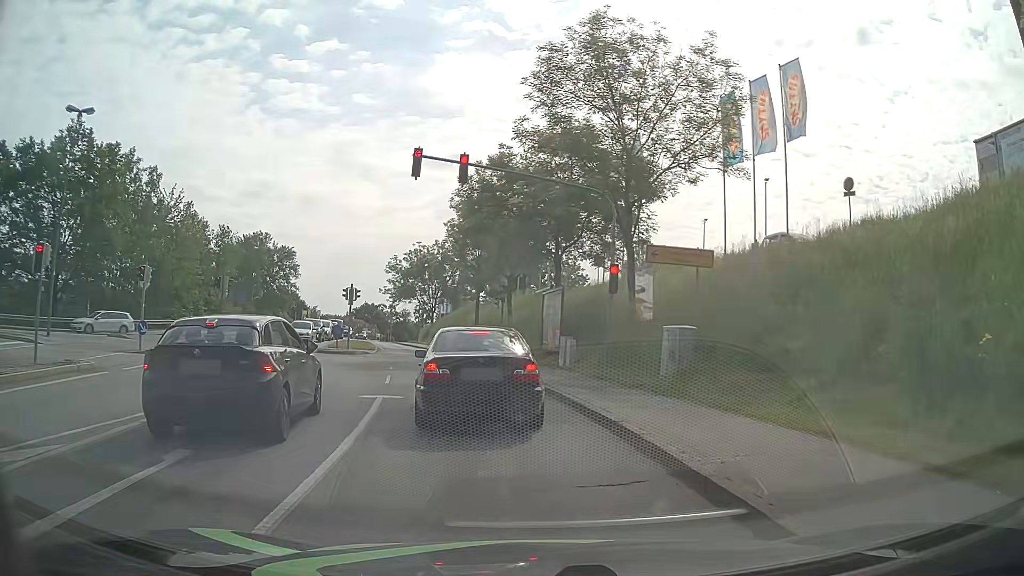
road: tertiary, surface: asphalt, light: Day
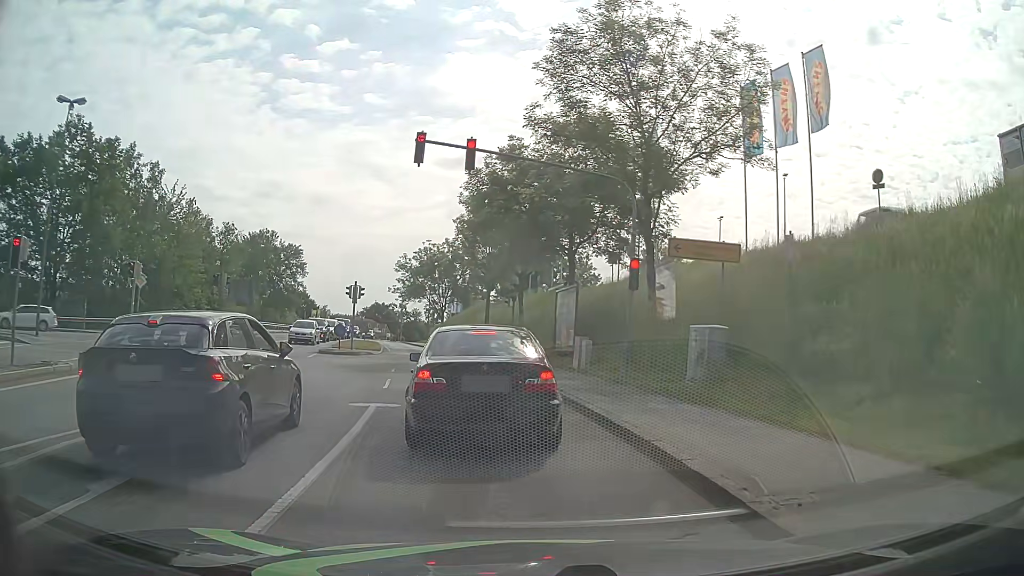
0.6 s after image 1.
(0.0, +1.4) m; -1°
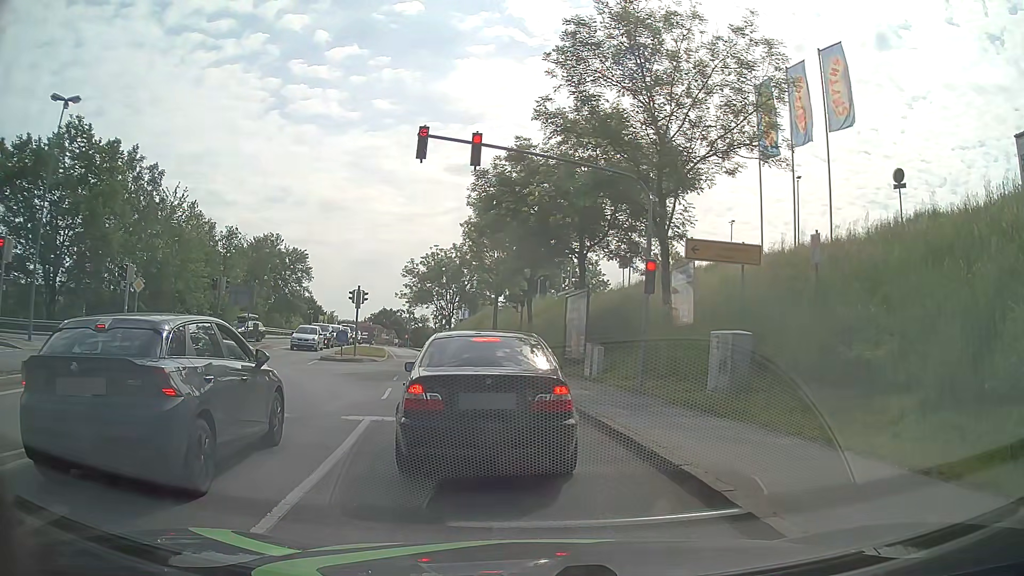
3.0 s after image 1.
(0.0, +1.0) m; +2°
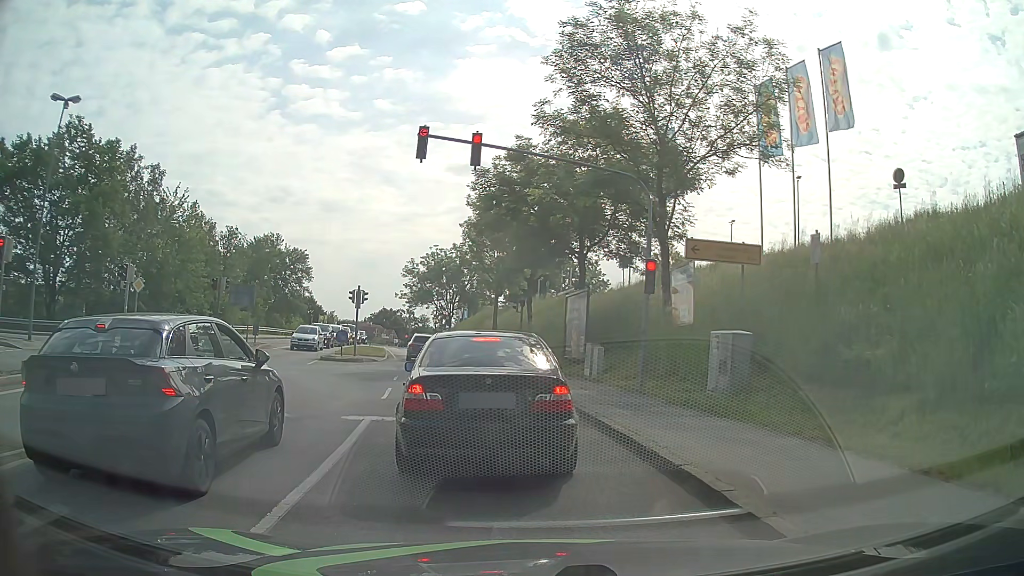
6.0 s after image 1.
(0.0, 0.0) m; 0°
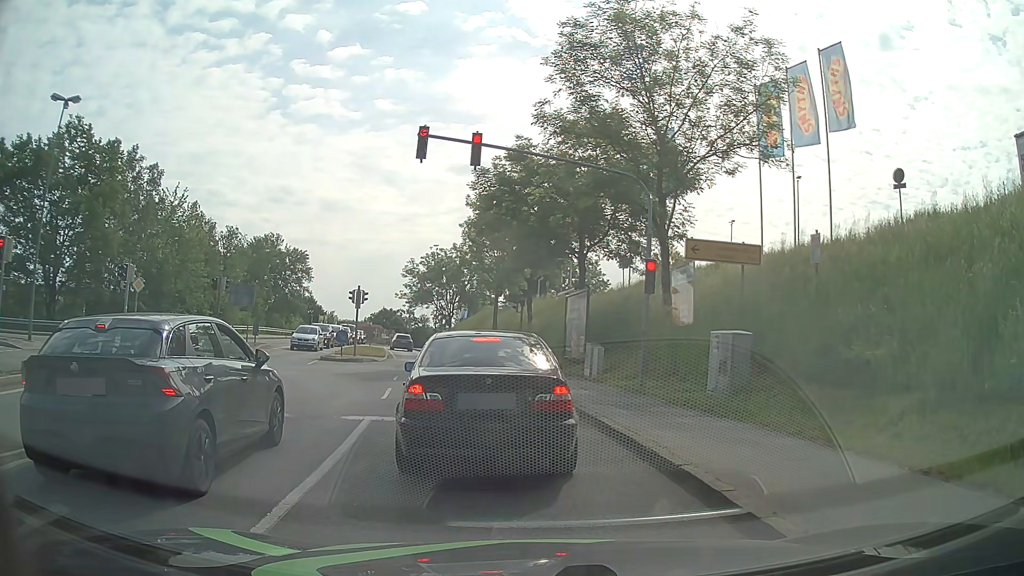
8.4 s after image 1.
(0.0, 0.0) m; 0°
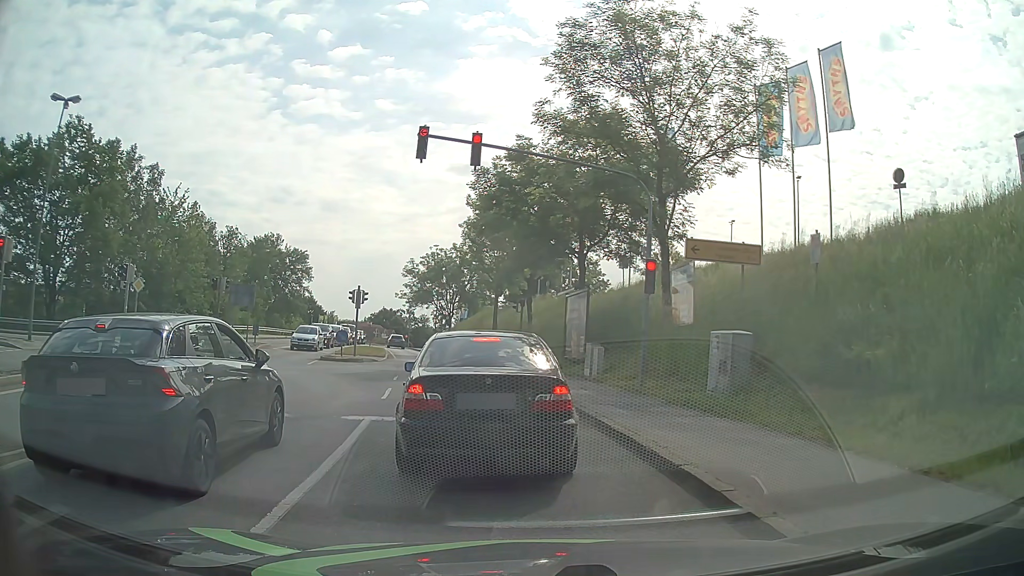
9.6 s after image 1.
(0.0, 0.0) m; 0°
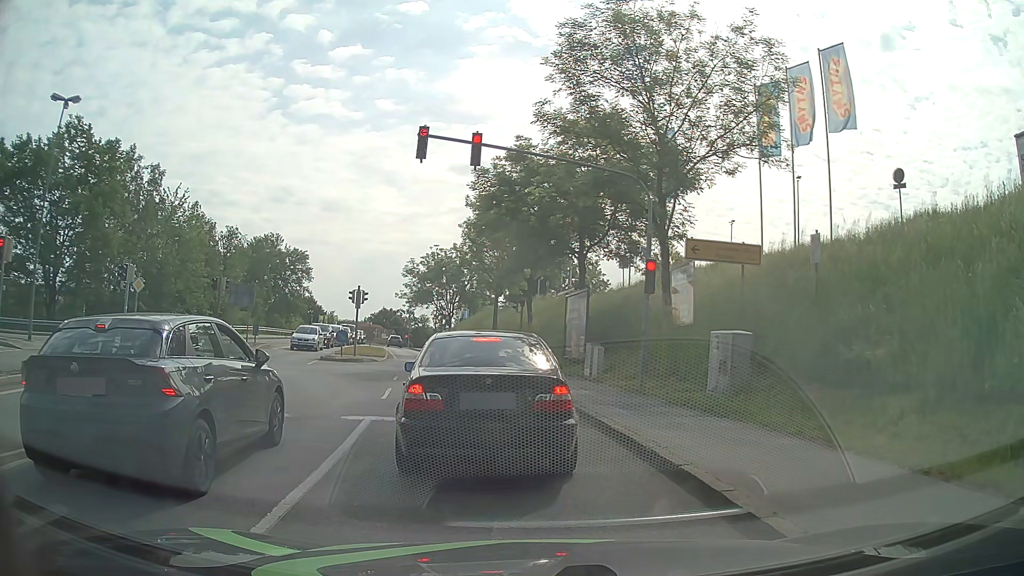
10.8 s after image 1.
(0.0, 0.0) m; 0°
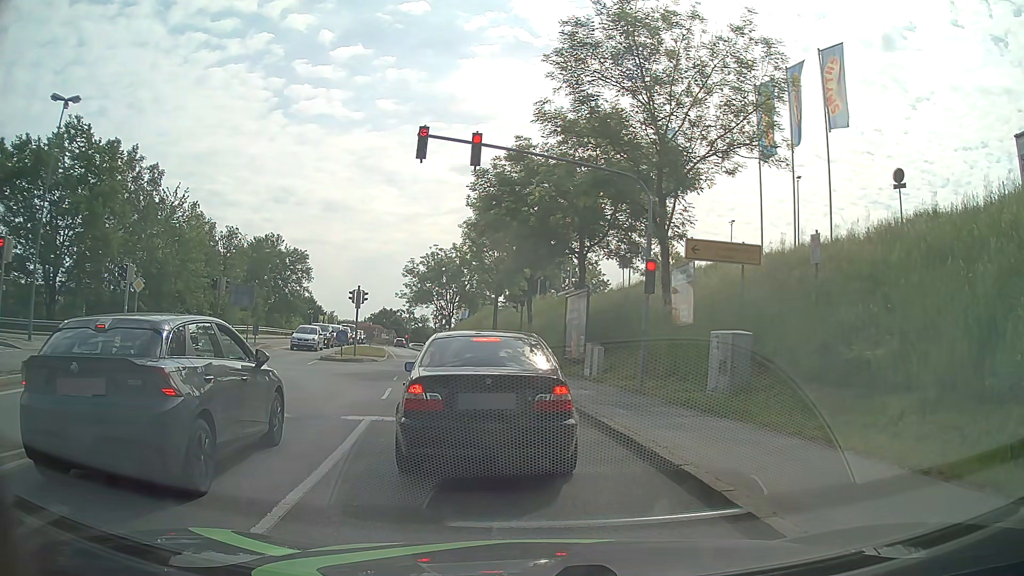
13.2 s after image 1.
(0.0, 0.0) m; 0°
